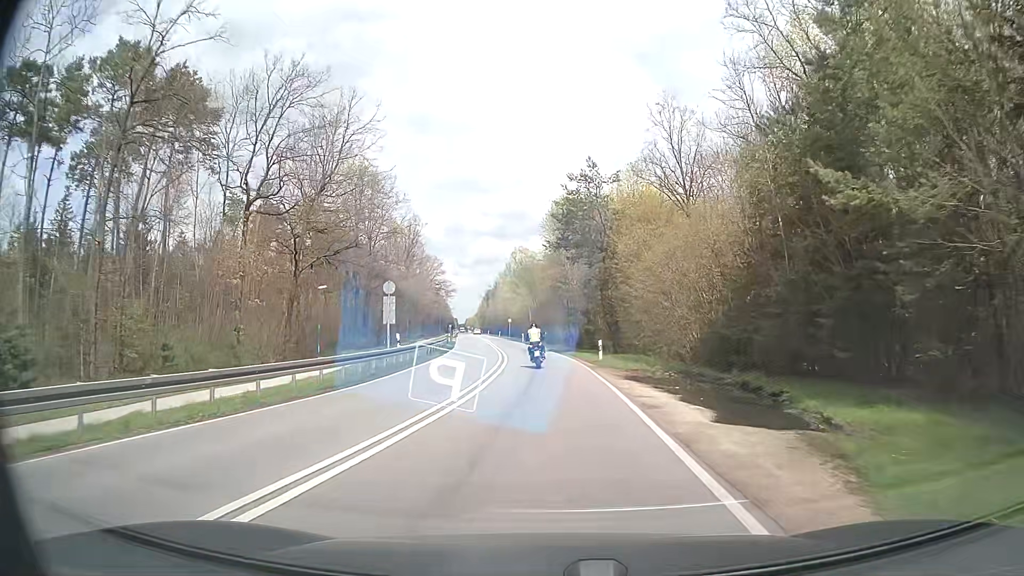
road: secondary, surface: asphalt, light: Day
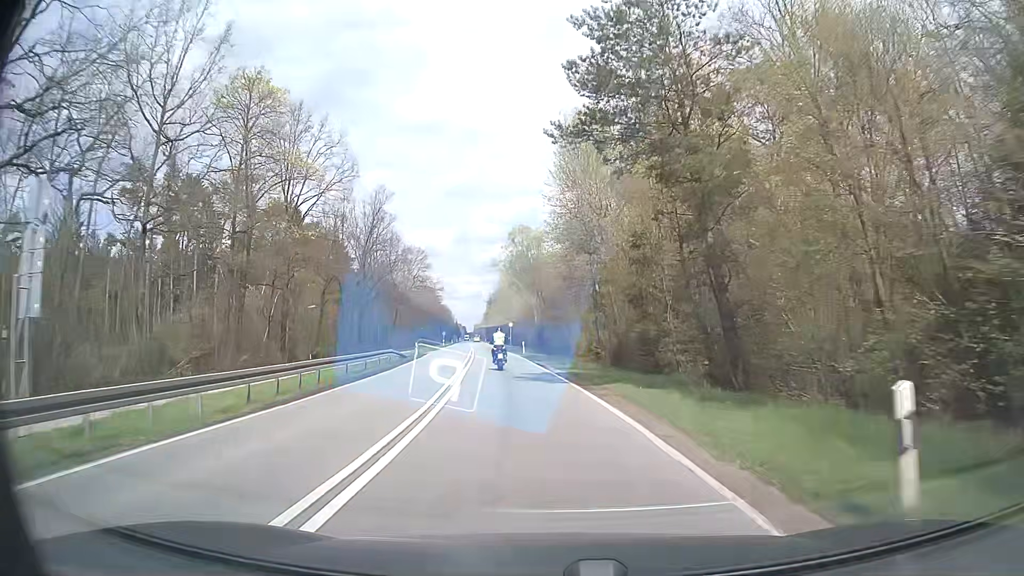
(0.0, +24.9) m; -1°
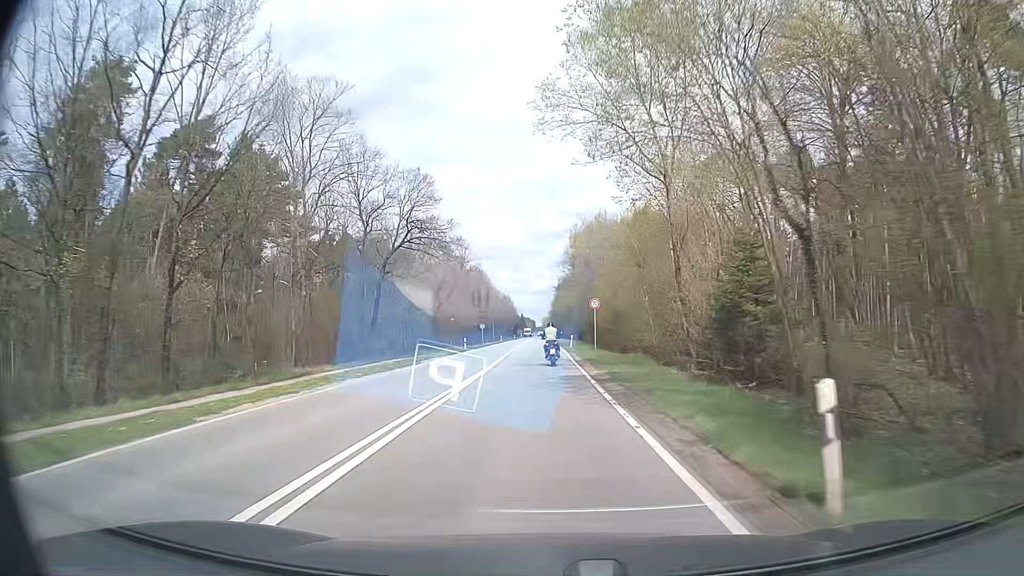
(-3.6, +48.8) m; -6°
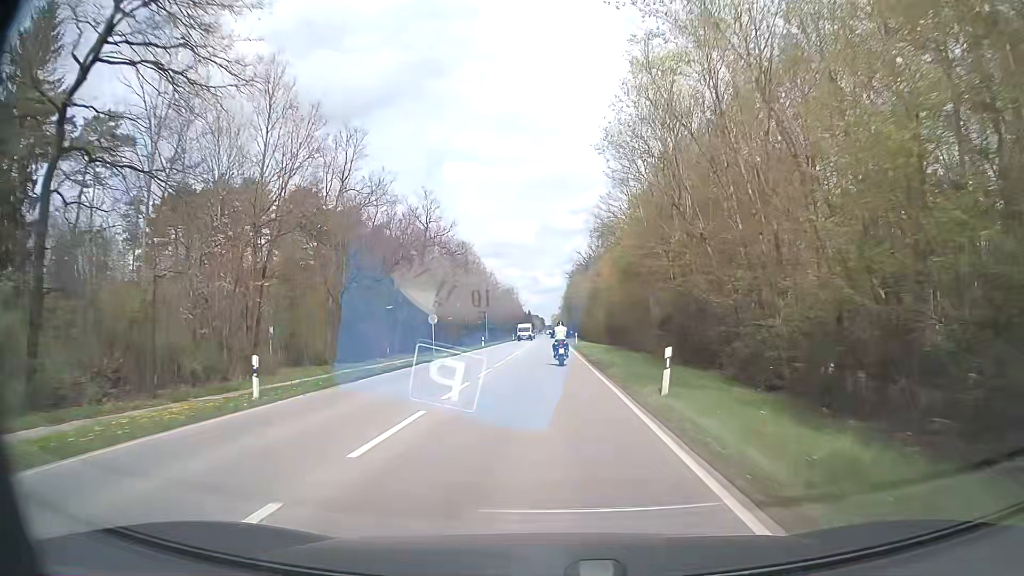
(-0.5, +42.0) m; -1°
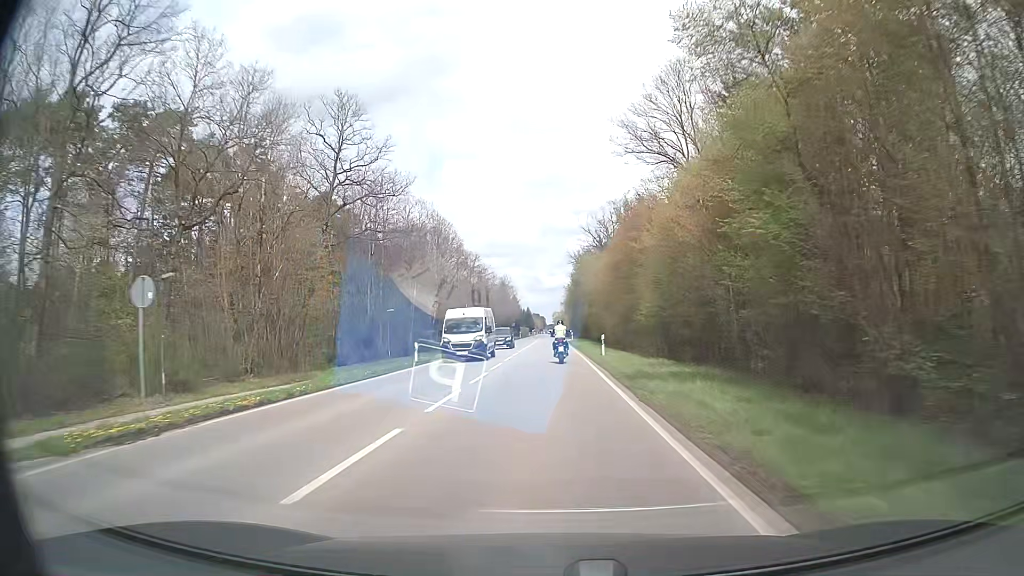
(+0.1, +32.1) m; 0°
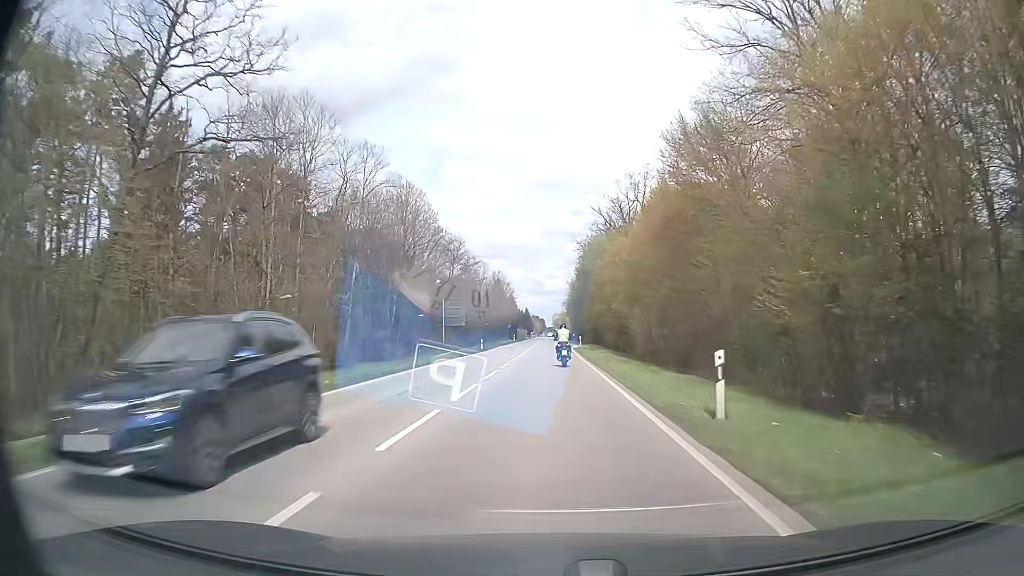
(0.0, +21.7) m; 0°
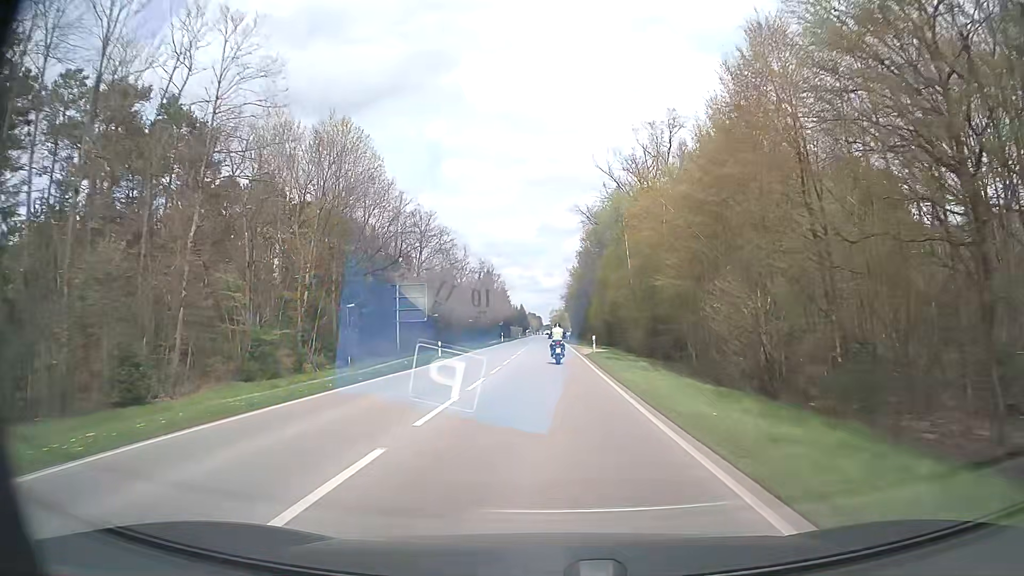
(+0.1, +22.0) m; 0°
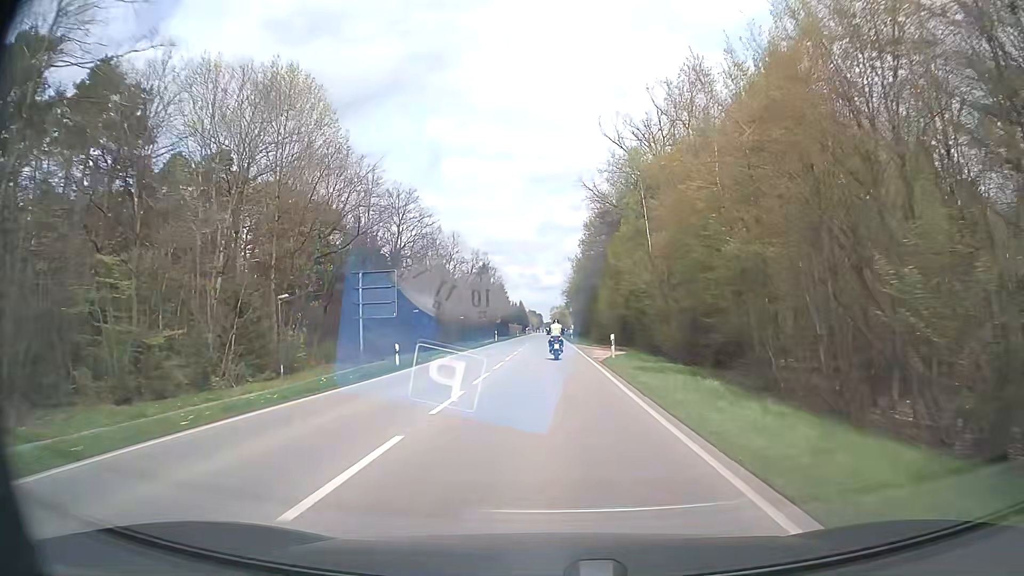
(0.0, +11.1) m; 0°
(0, +10) (0, +20) (0, +30) (0, +40) (0, +50) (0, +60) (0, +70) (0, +80) (0, +90) (0, +100) m
